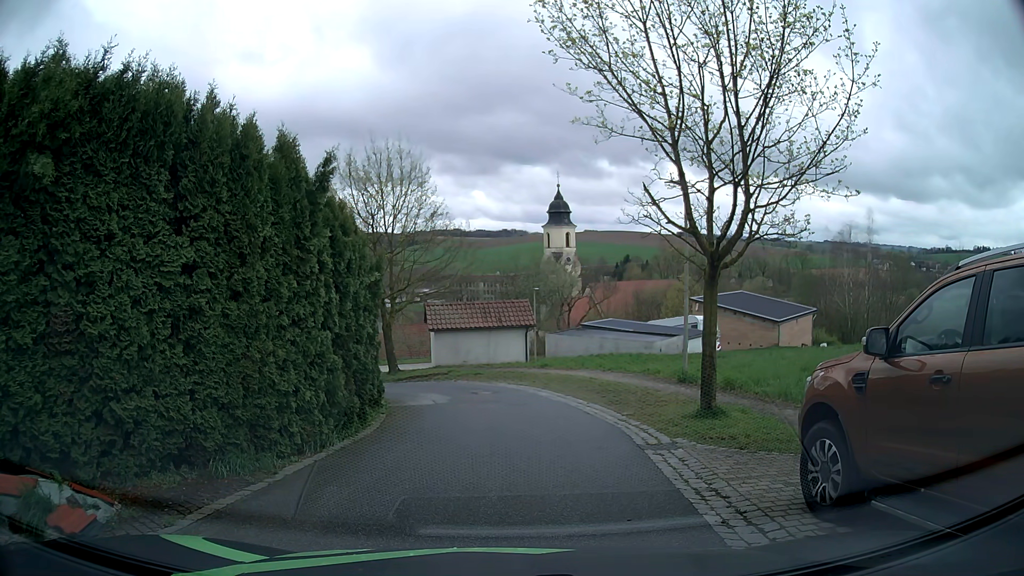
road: residential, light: Day
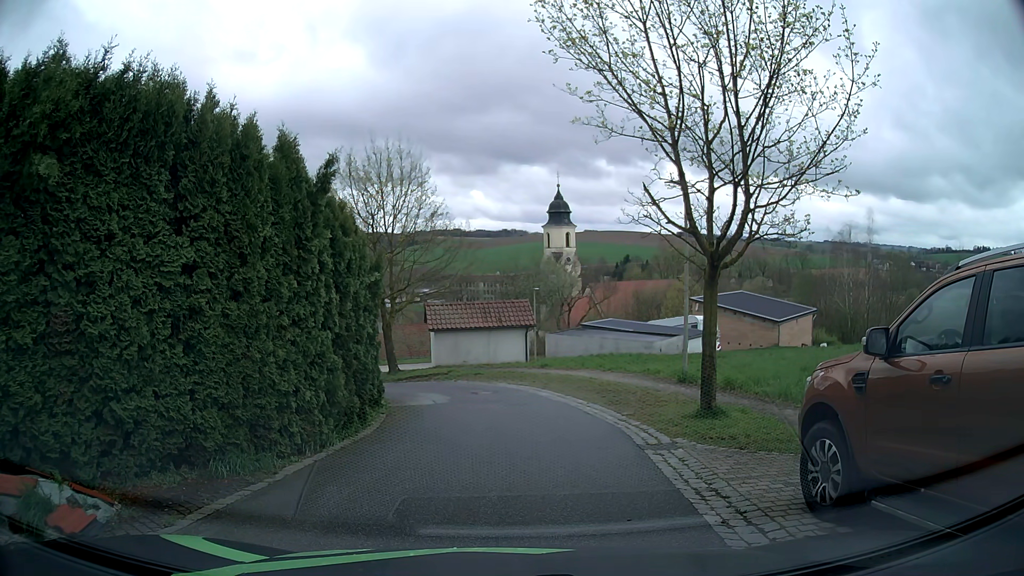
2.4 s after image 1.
(0.0, 0.0) m; 0°
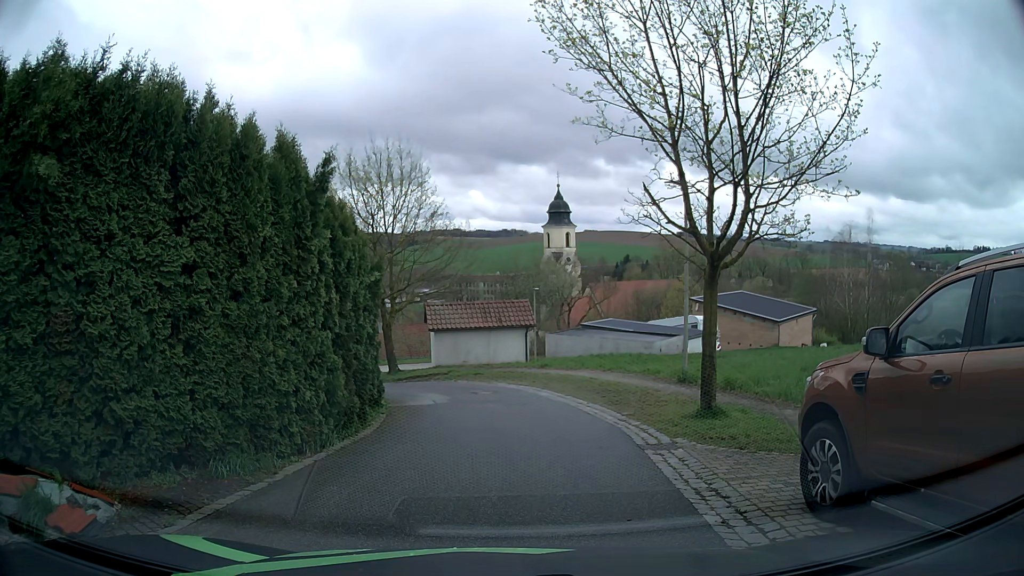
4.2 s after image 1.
(0.0, 0.0) m; 0°
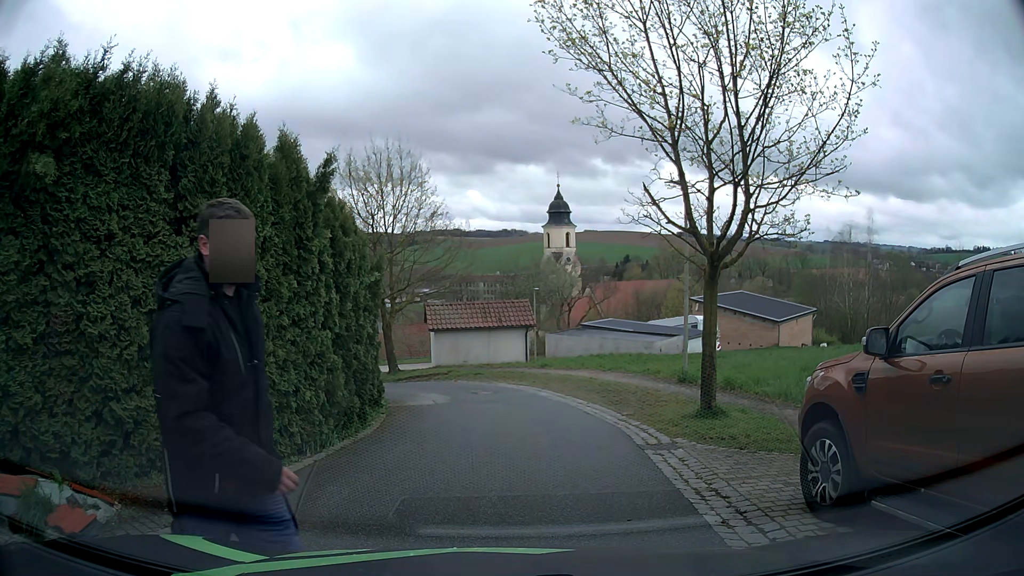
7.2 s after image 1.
(0.0, 0.0) m; 0°
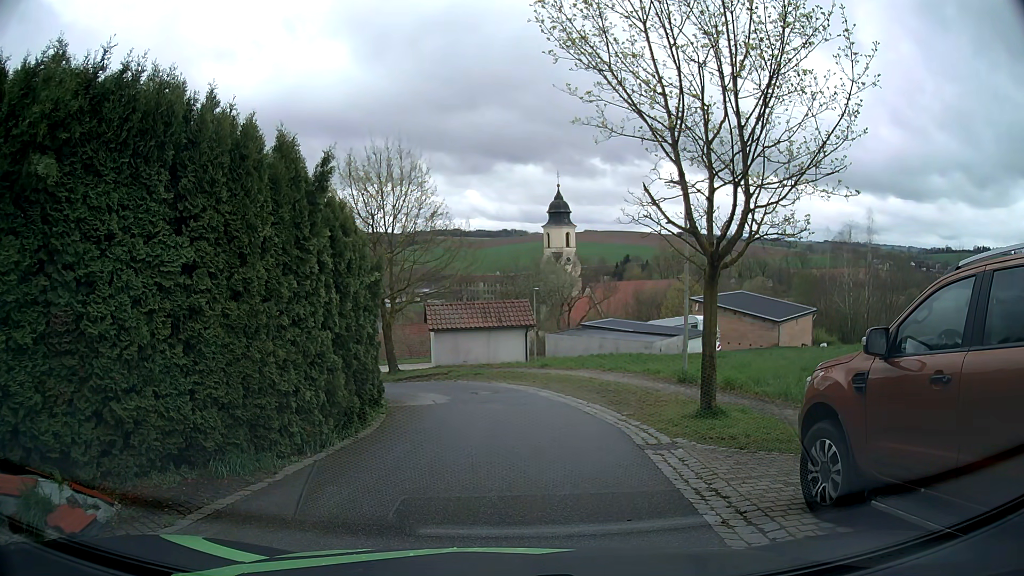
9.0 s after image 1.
(0.0, 0.0) m; 0°
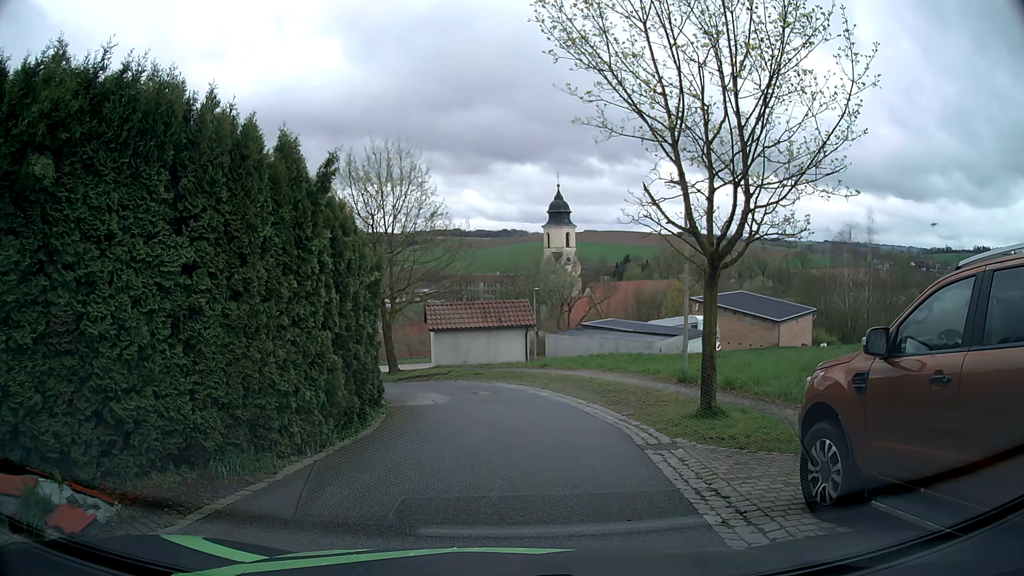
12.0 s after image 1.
(0.0, 0.0) m; 0°
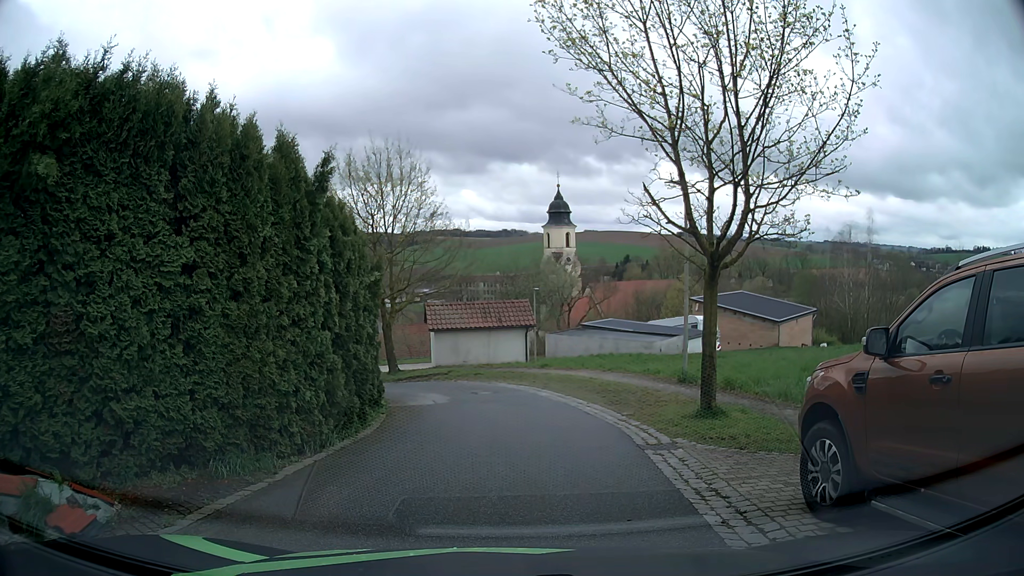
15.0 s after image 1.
(0.0, 0.0) m; 0°
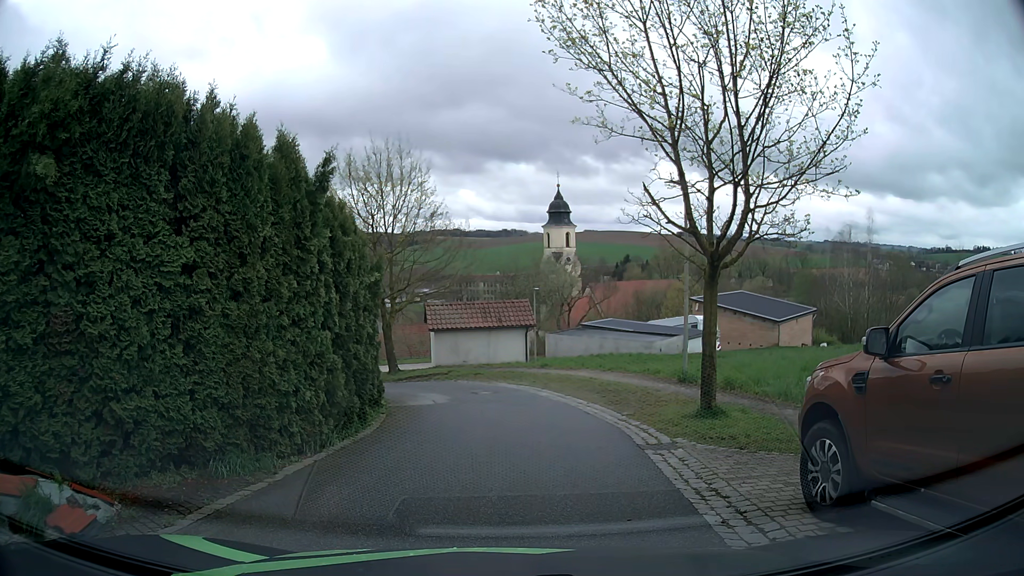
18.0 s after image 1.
(0.0, 0.0) m; 0°
(+1, +10) (0, +20) (-7, +27) (-17, +26) (-26, +21) (-33, +15) (-41, +8) (-49, +2) (-56, -5) (-64, -12) m
